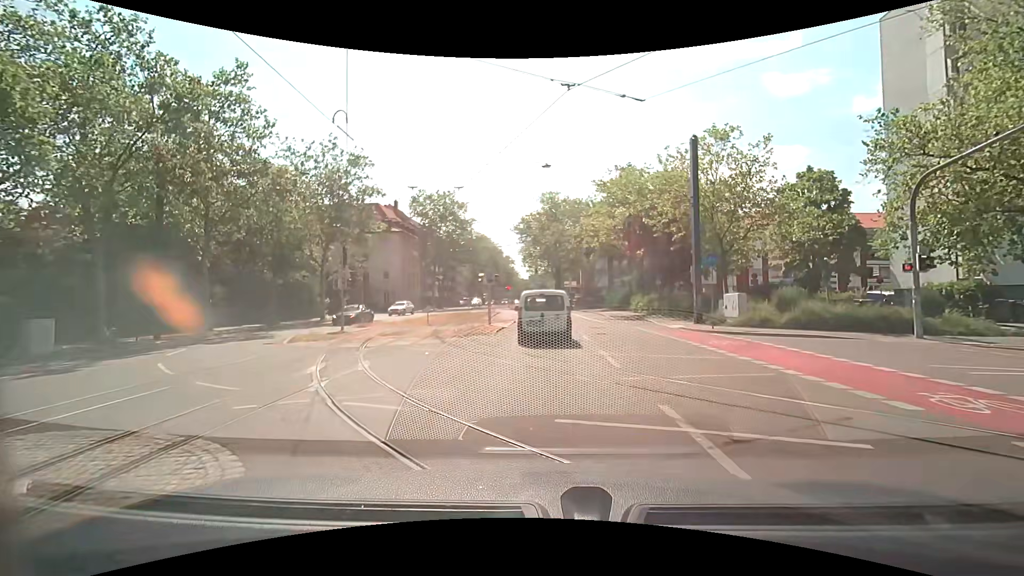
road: secondary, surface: asphalt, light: Day
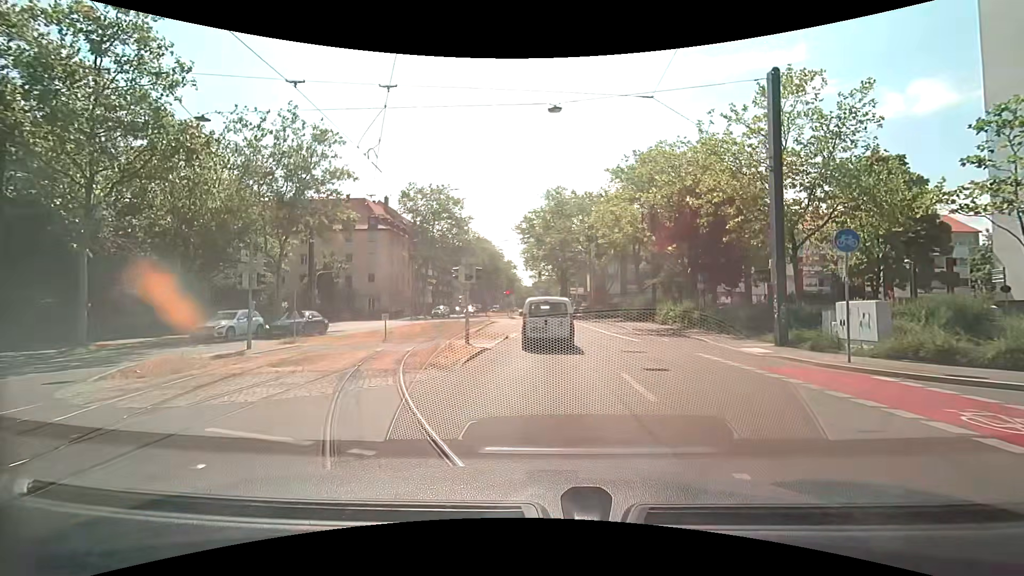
(-0.2, +9.1) m; 0°
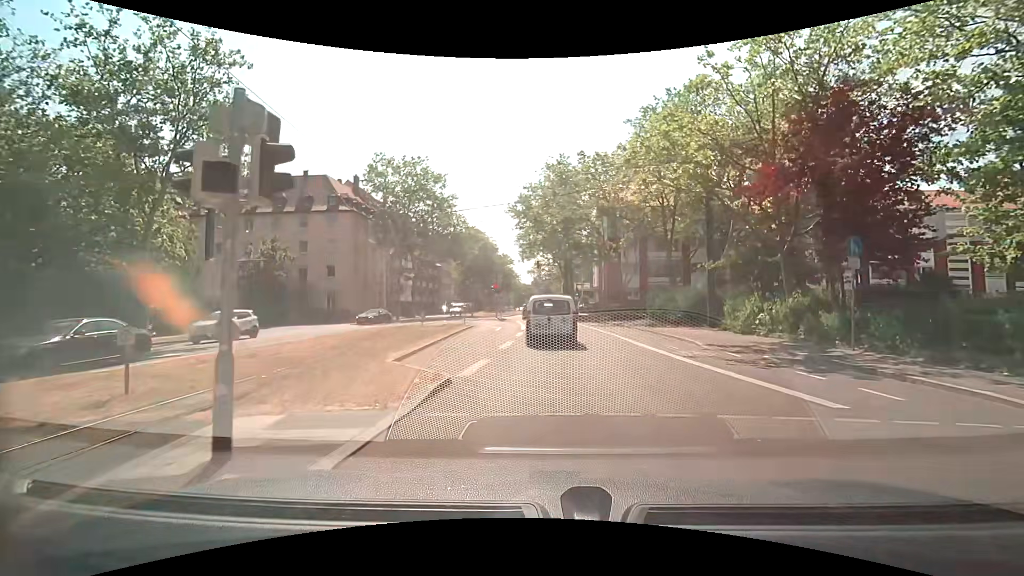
(-0.2, +14.0) m; 0°
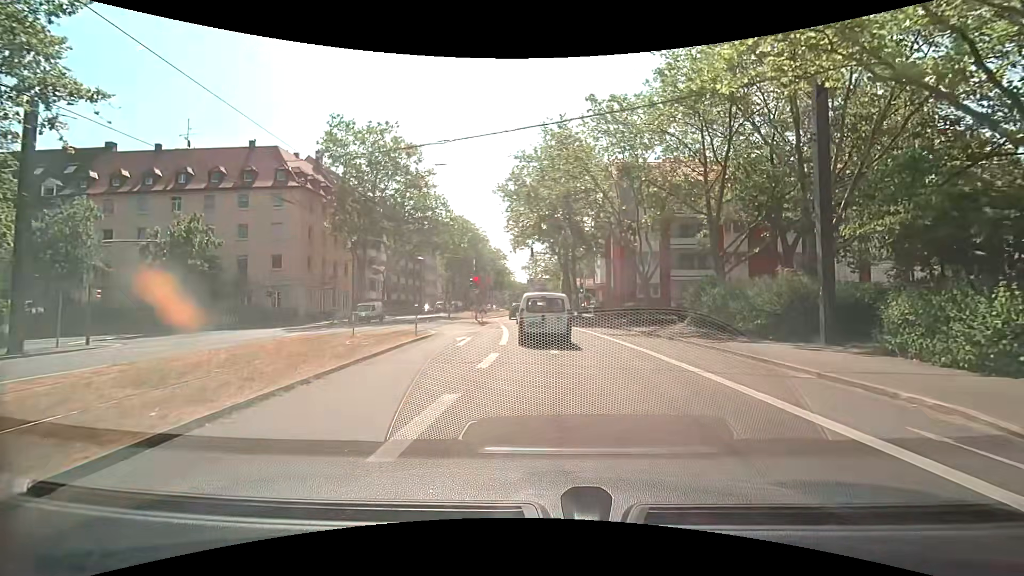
(0.0, +11.4) m; 0°
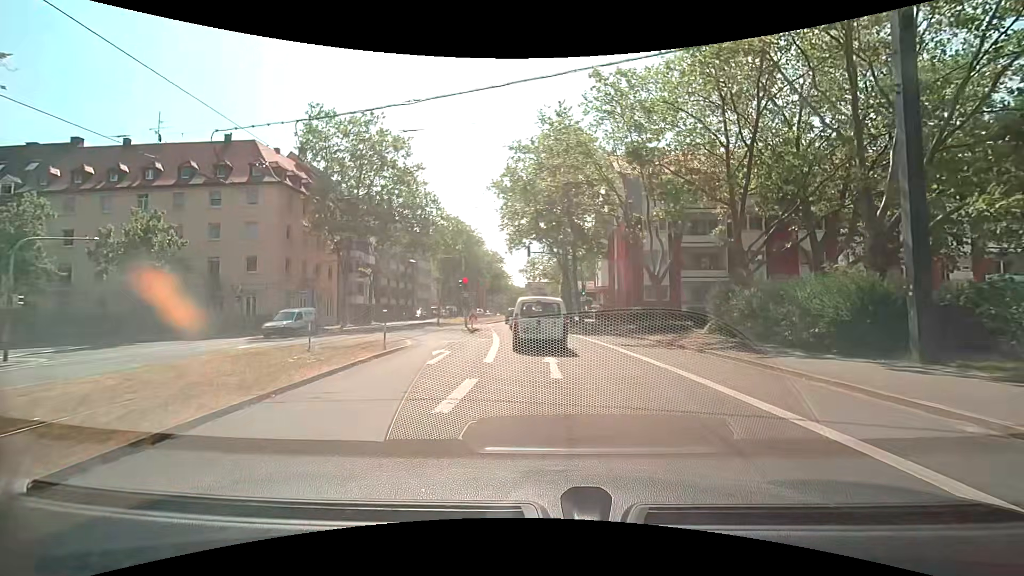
(0.0, +3.9) m; 0°
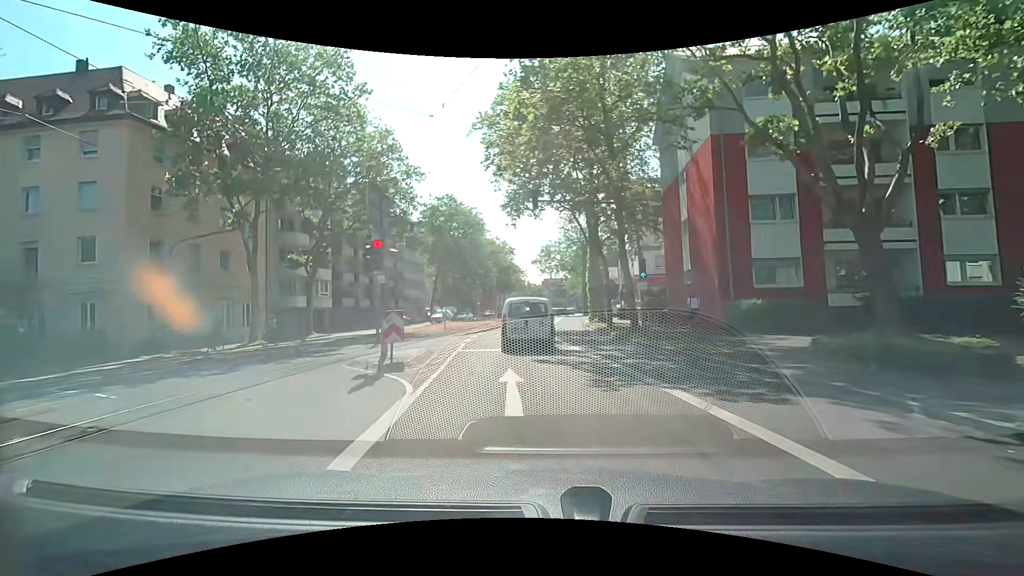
(-0.2, +18.0) m; -2°
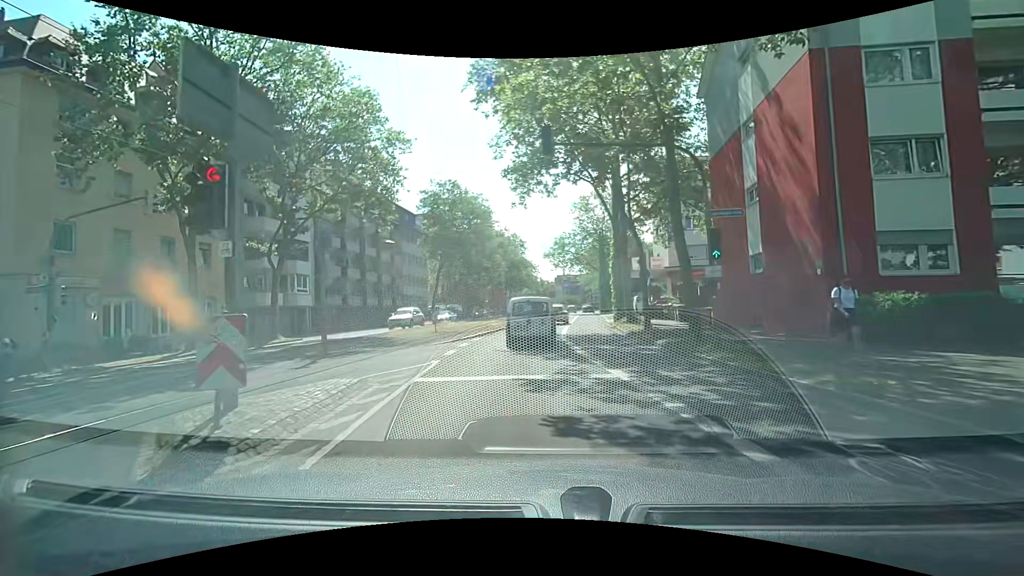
(-0.1, +7.0) m; 0°
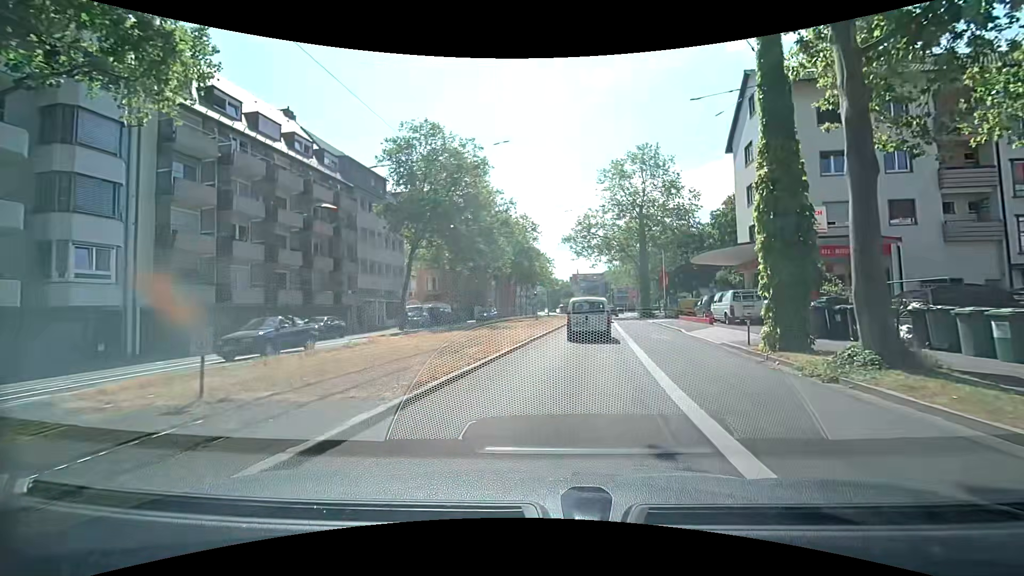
(-0.9, +20.6) m; -2°
(0, +10) (+1, +20) (+2, +30) (+3, +40) (+5, +50) (+6, +60) (+8, +70) (+10, +79) (+12, +89) (+14, +99) m
